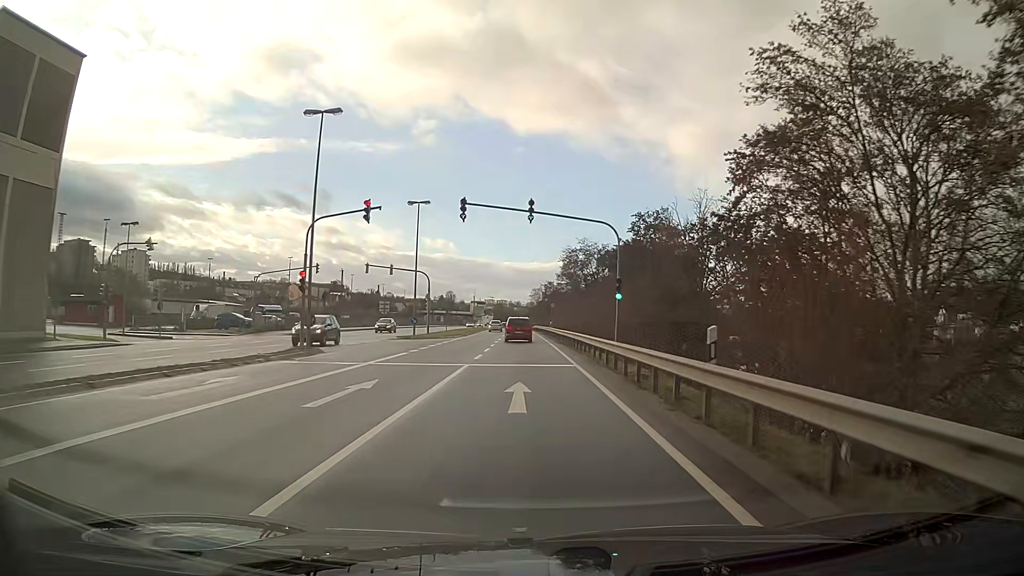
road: primary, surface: asphalt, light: Day
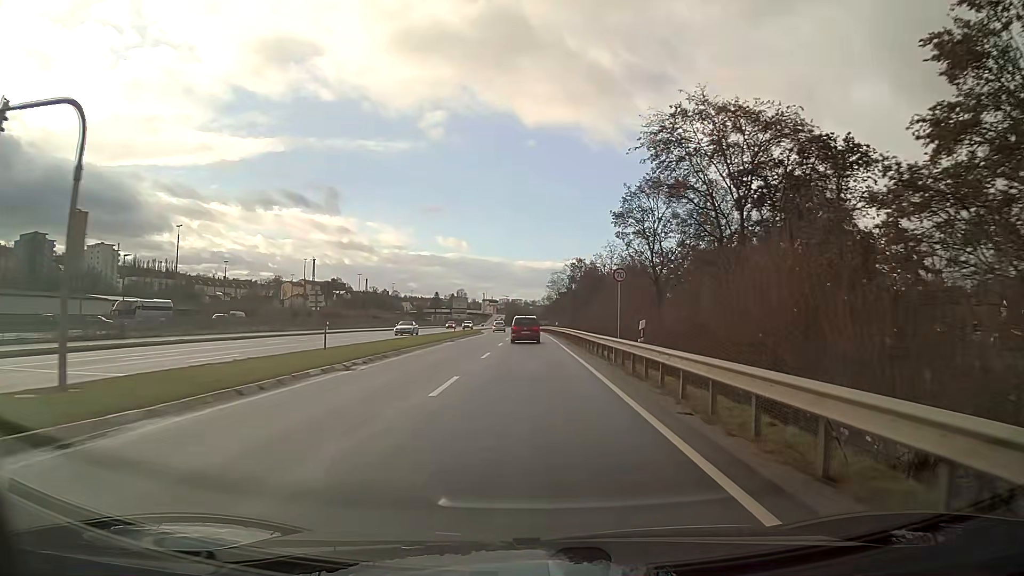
(-0.5, +47.8) m; -1°
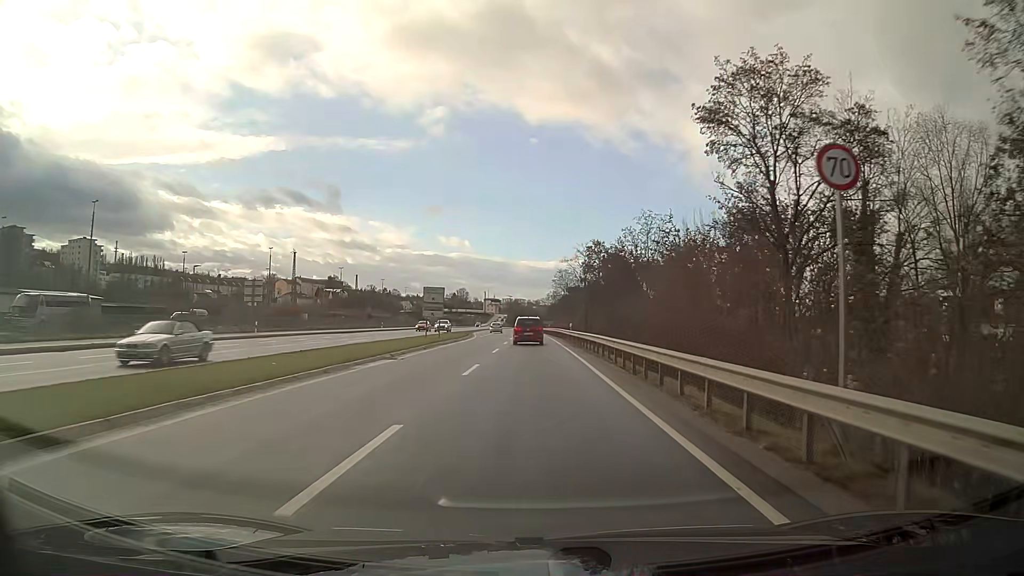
(-0.1, +19.5) m; 0°
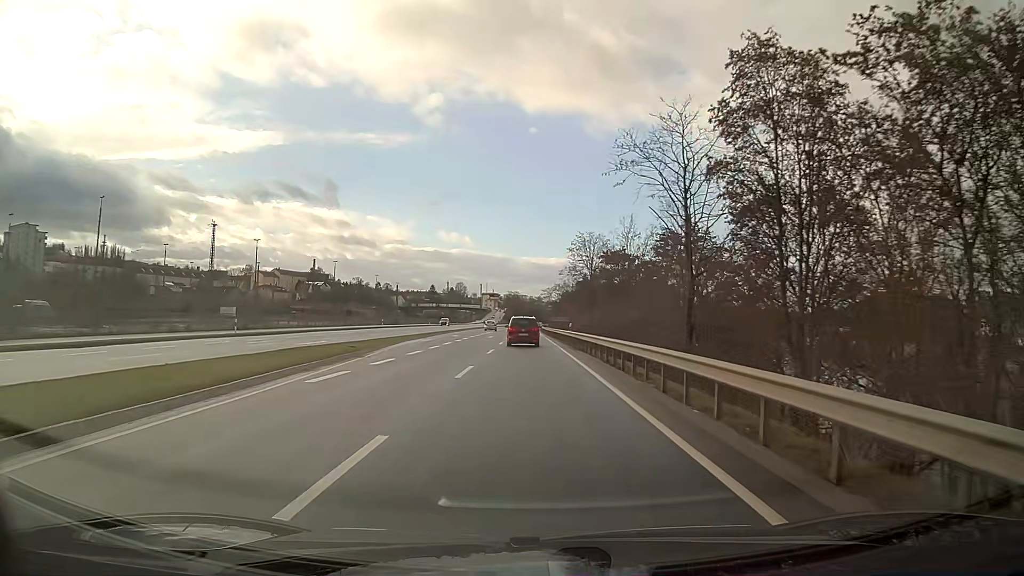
(-0.1, +49.1) m; 0°
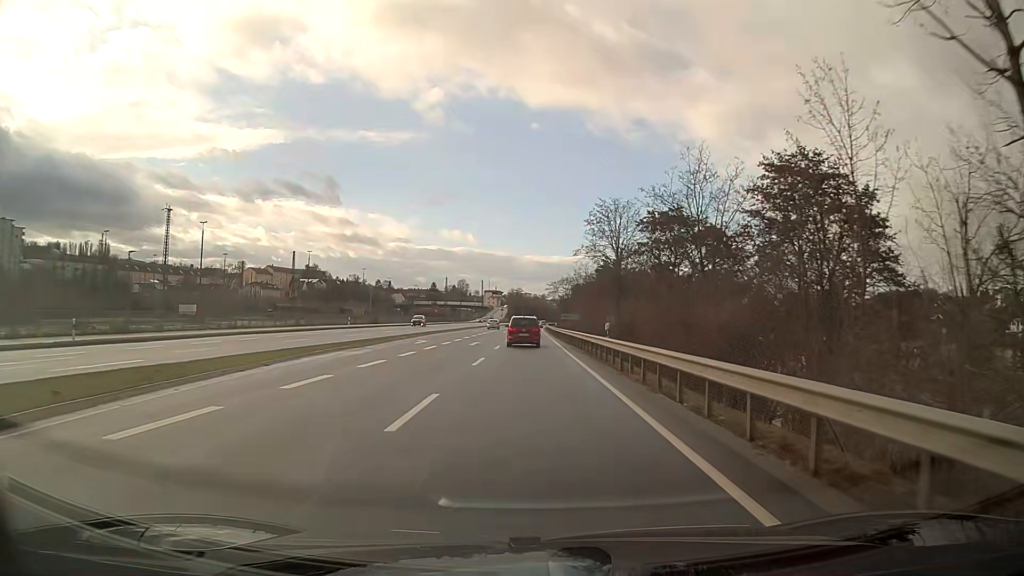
(0.0, +19.7) m; 0°
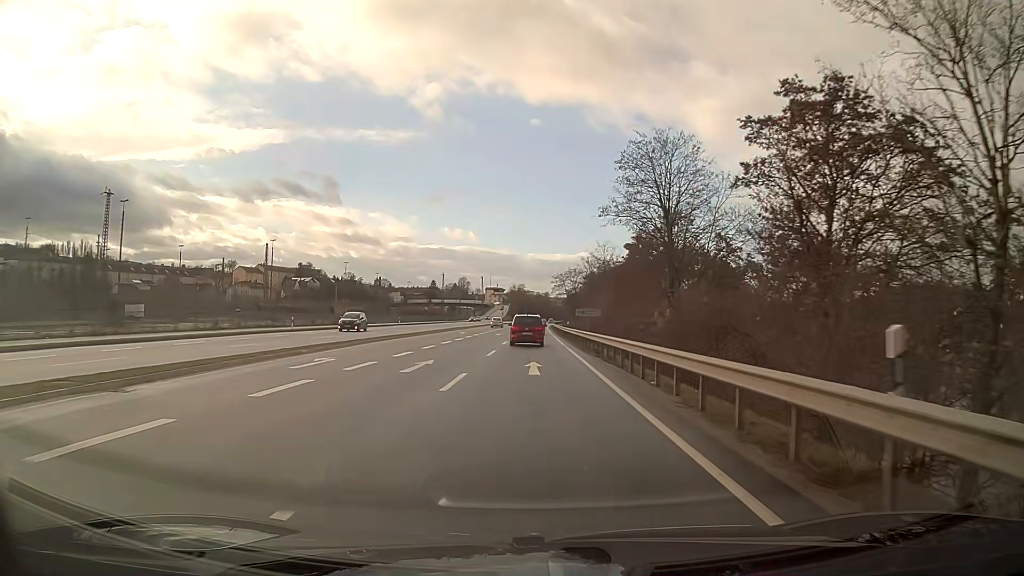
(-0.1, +19.6) m; 0°
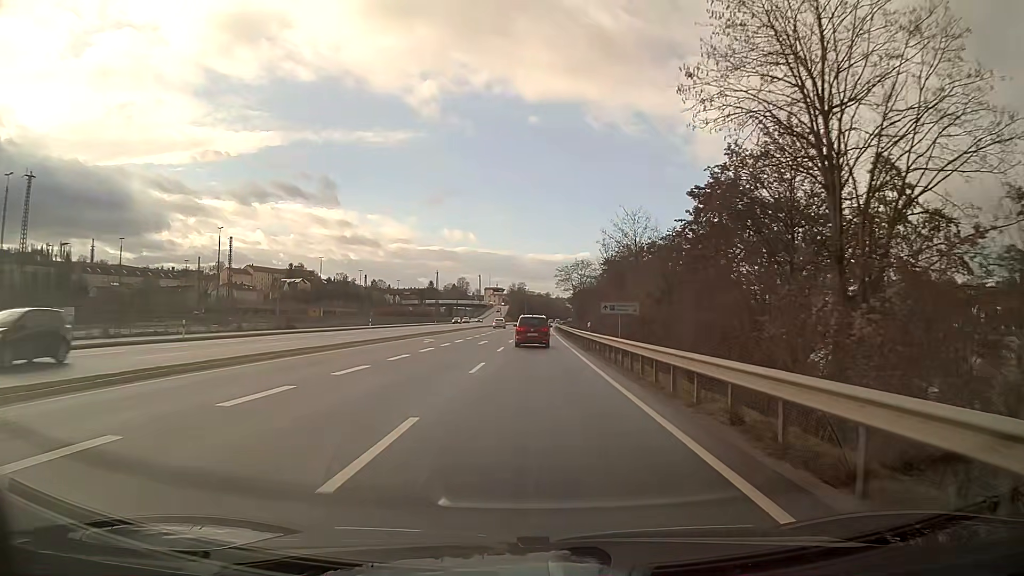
(0.0, +19.6) m; 0°
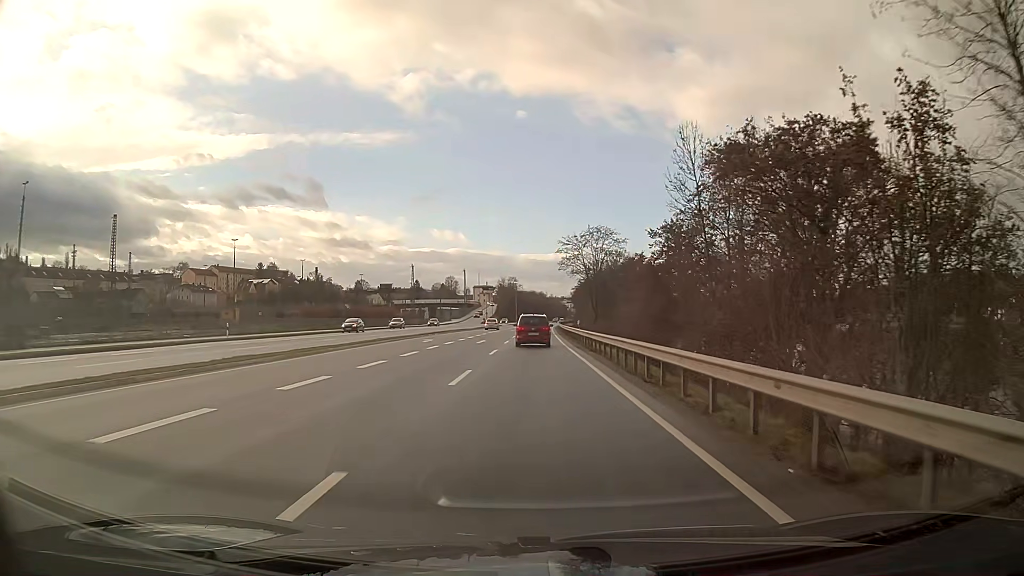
(+0.2, +39.4) m; +1°
(0, +10) (0, +20) (0, +30) (0, +40) (0, +50) (0, +60) (0, +70) (+1, +80) (+1, +90) (+1, +100) m
